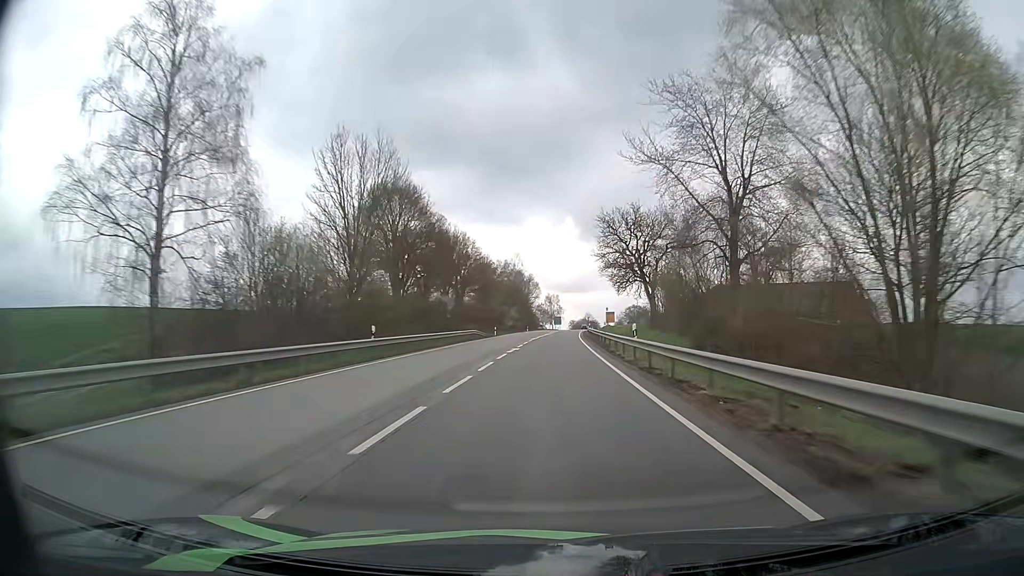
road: primary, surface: asphalt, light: Day
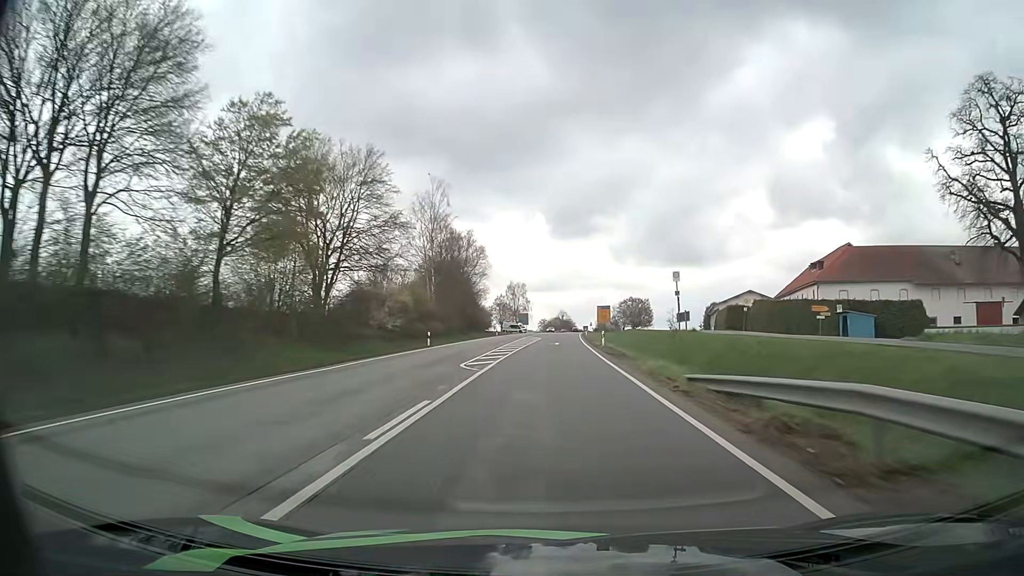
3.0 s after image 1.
(+1.9, +83.1) m; +3°
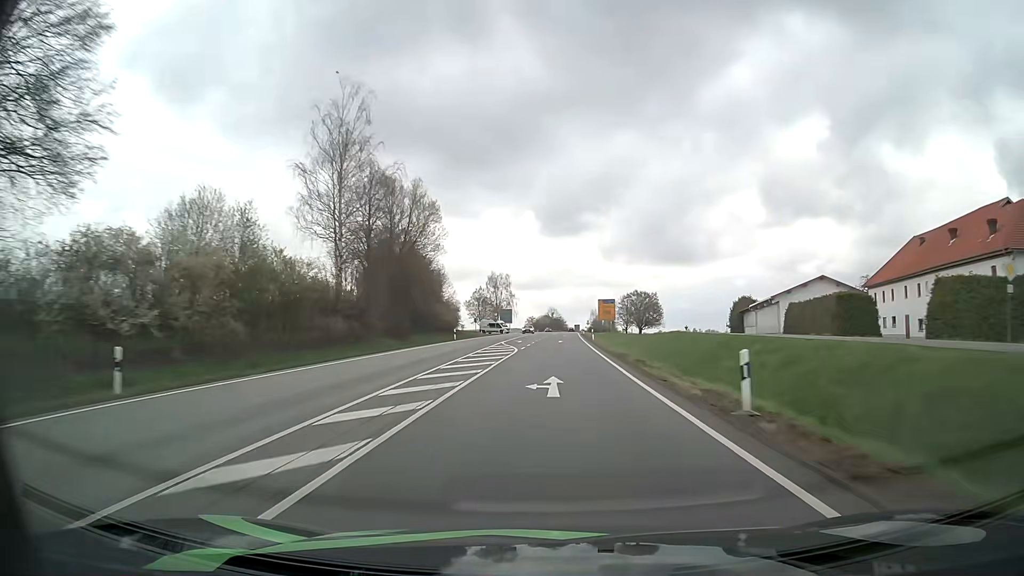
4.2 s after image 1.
(+0.2, +33.3) m; +1°
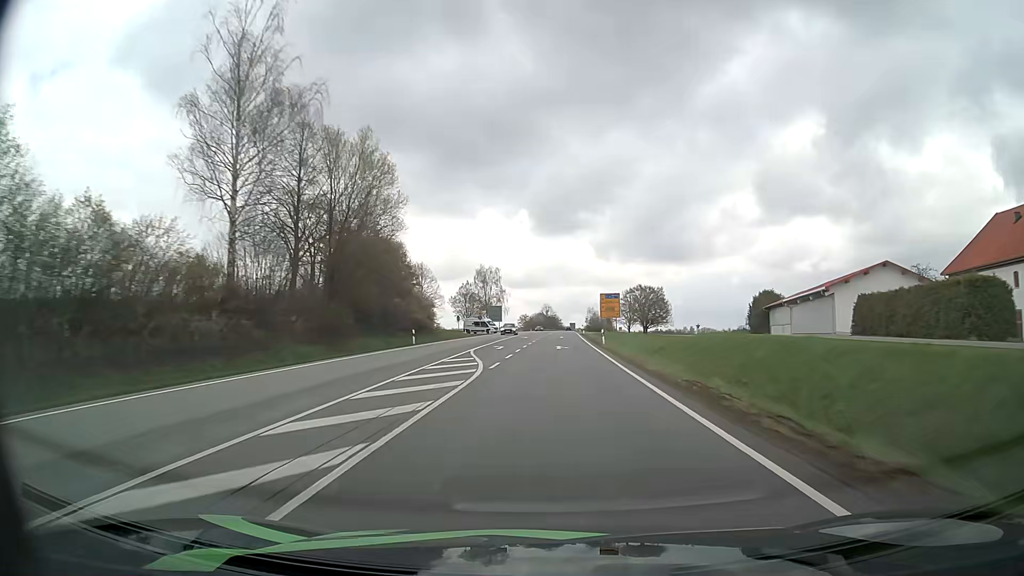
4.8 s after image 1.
(+0.1, +16.7) m; +1°
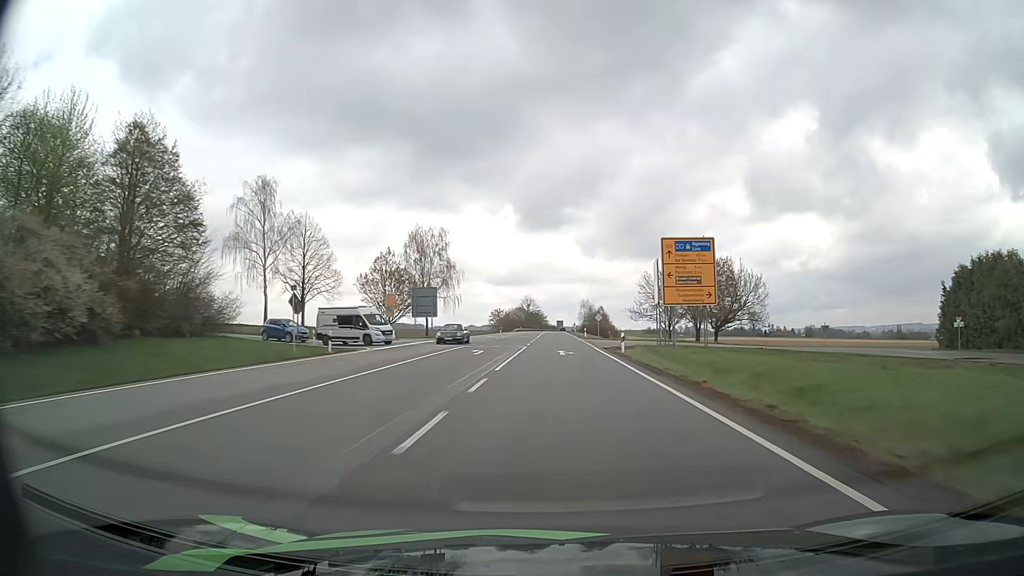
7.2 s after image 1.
(+0.8, +66.7) m; +1°
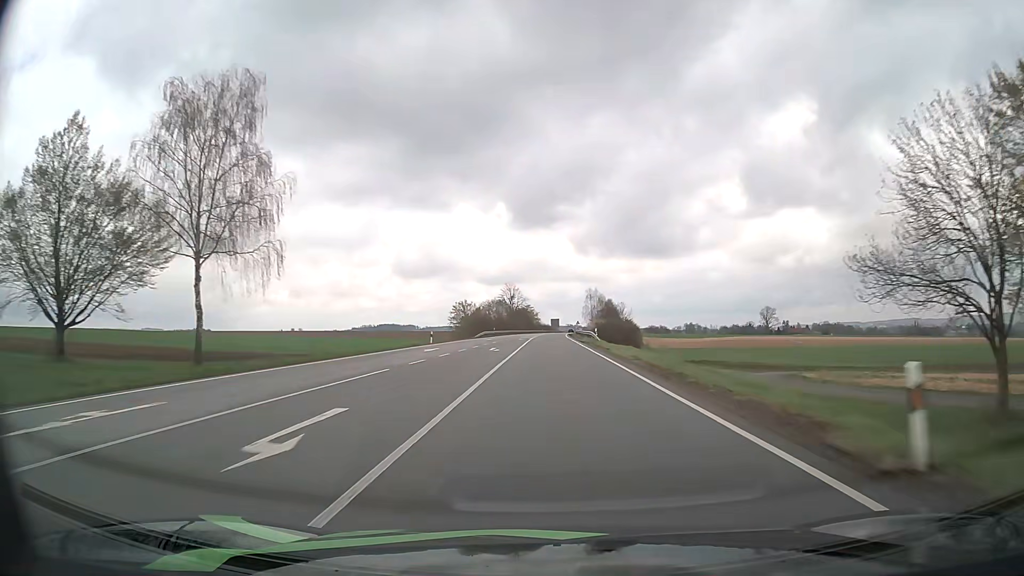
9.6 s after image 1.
(+0.5, +66.7) m; +1°
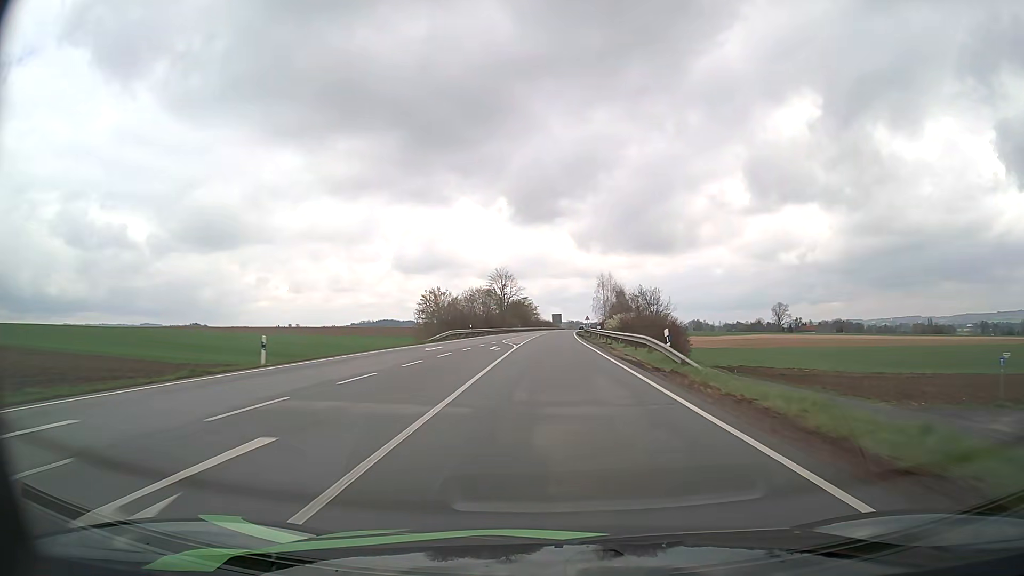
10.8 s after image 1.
(0.0, +33.3) m; 0°
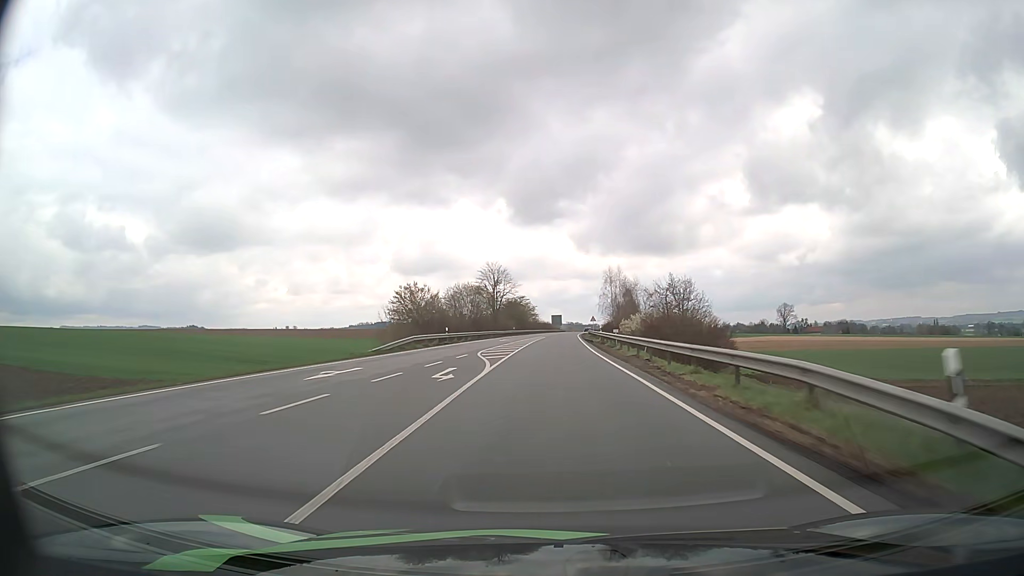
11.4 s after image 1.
(0.0, +16.6) m; 0°
(0, +10) (0, +20) (0, +30) (0, +40) (0, +50) (+1, +60) (+1, +70) (+1, +80) (+1, +90) (+2, +100) m
